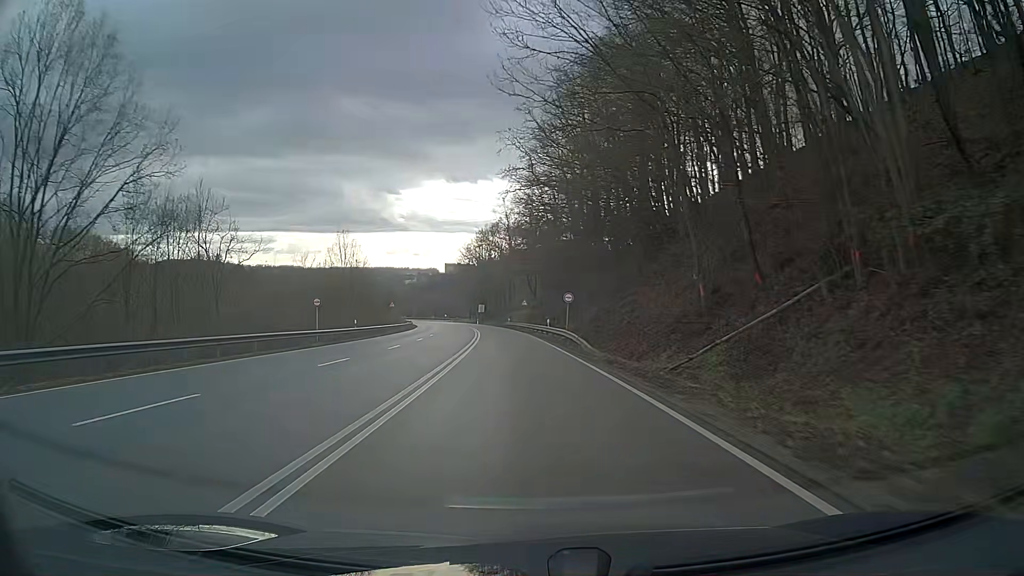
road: primary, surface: asphalt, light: Day
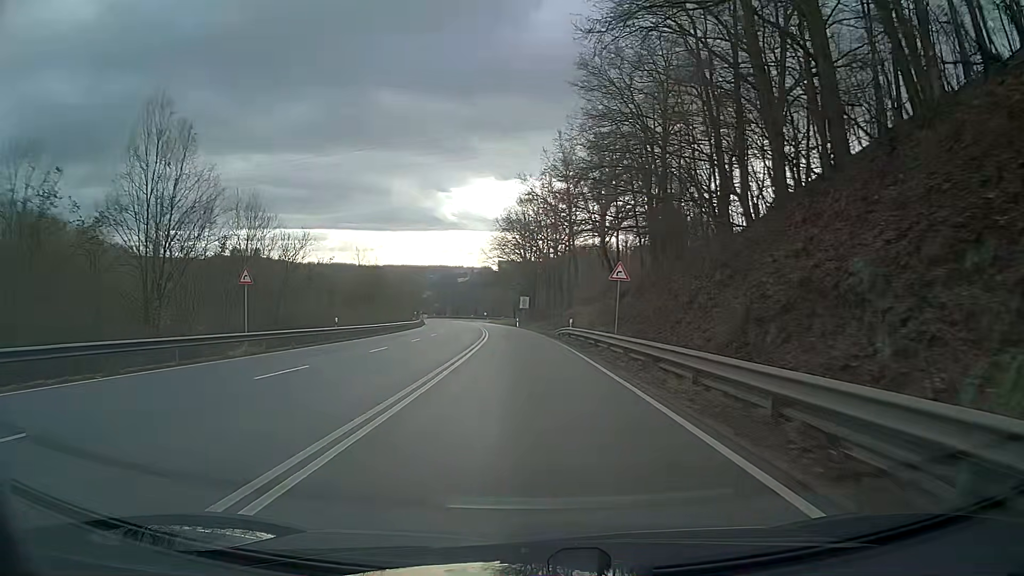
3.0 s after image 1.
(-1.9, +52.7) m; -4°
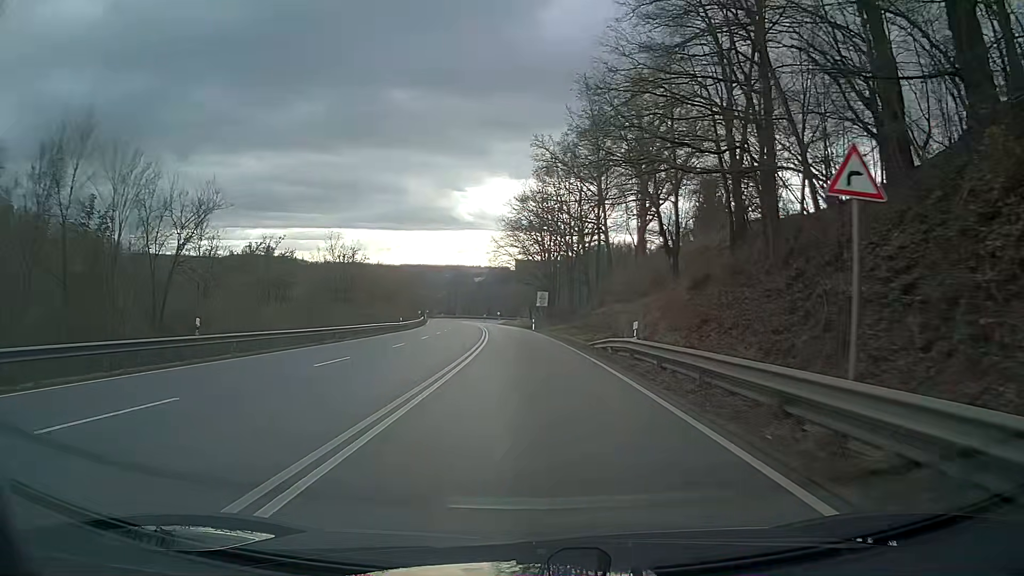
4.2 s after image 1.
(-0.5, +19.6) m; -2°
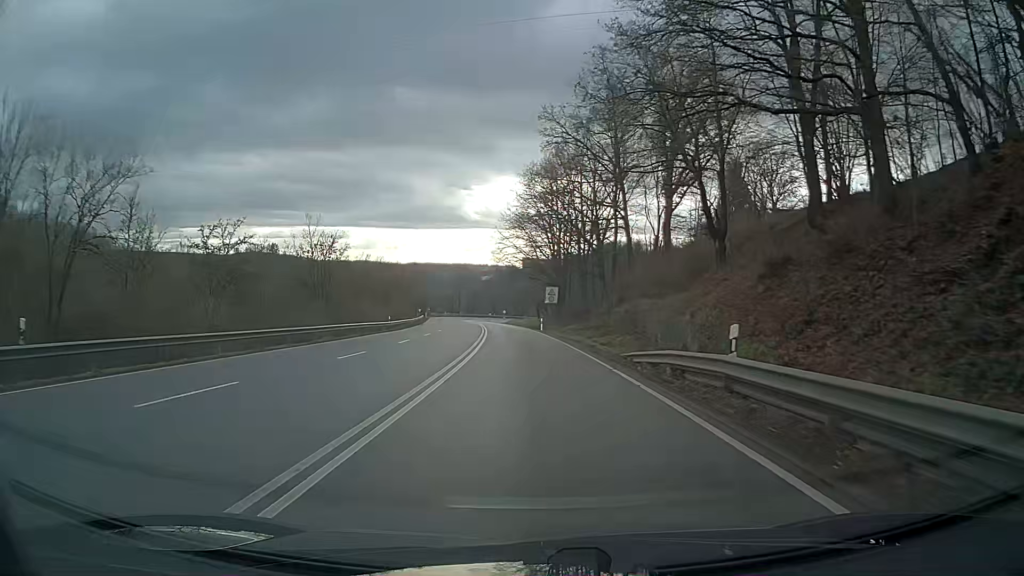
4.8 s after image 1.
(0.0, +9.4) m; 0°
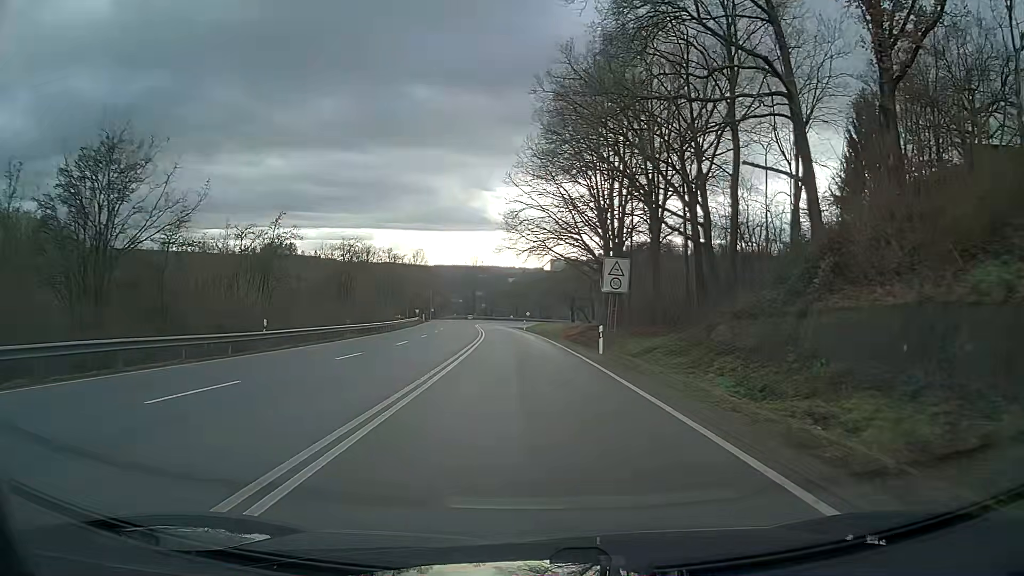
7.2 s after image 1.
(-0.5, +35.1) m; -2°
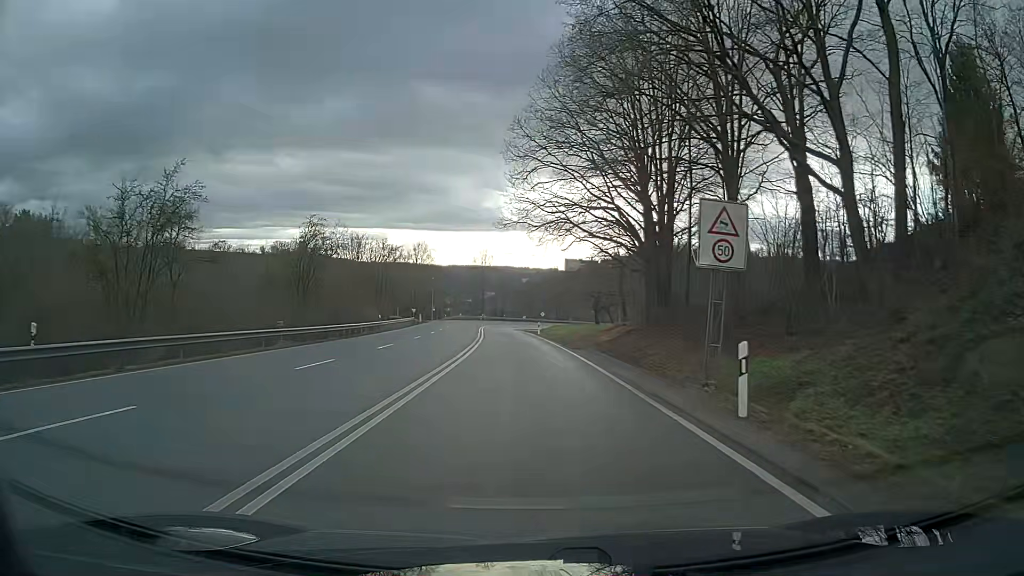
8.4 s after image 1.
(-0.2, +16.2) m; -1°
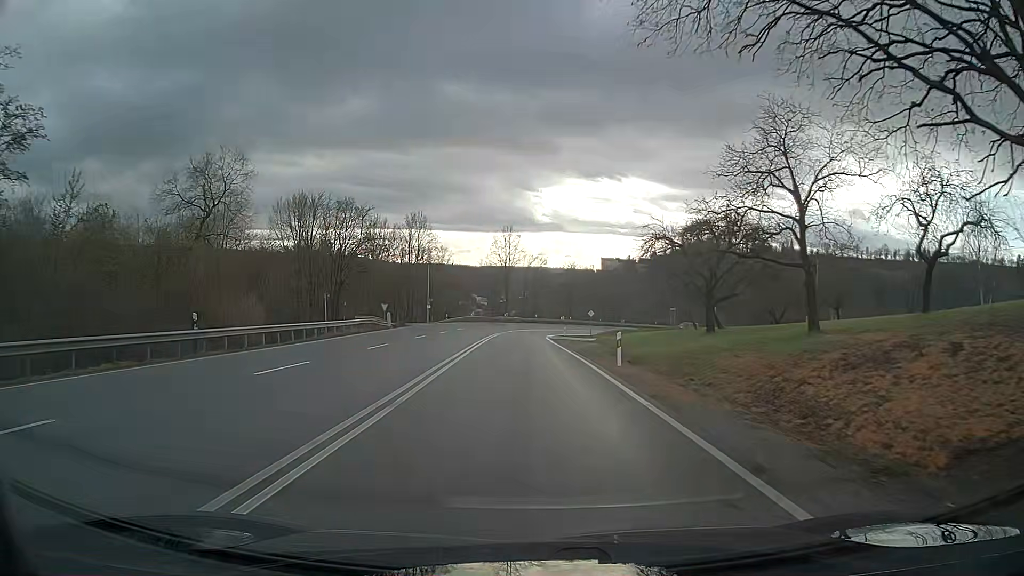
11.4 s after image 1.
(-0.8, +38.8) m; -3°
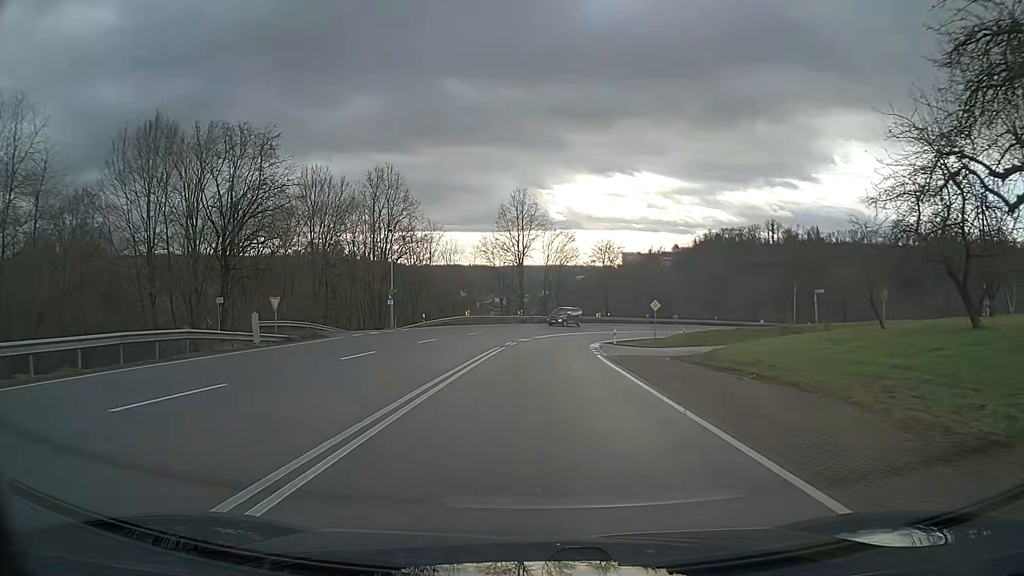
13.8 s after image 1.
(-0.6, +30.7) m; -1°
